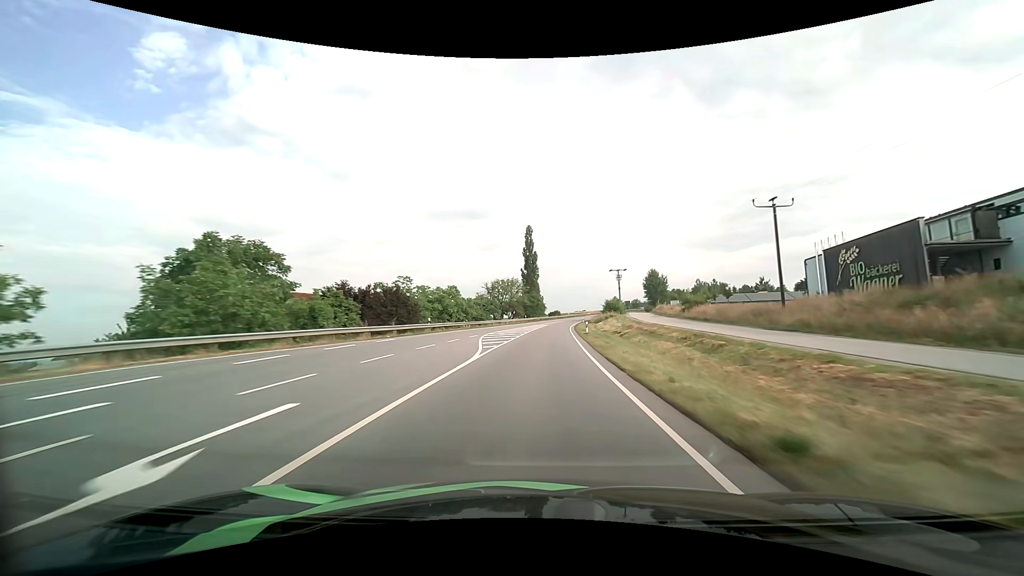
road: primary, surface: asphalt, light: Day
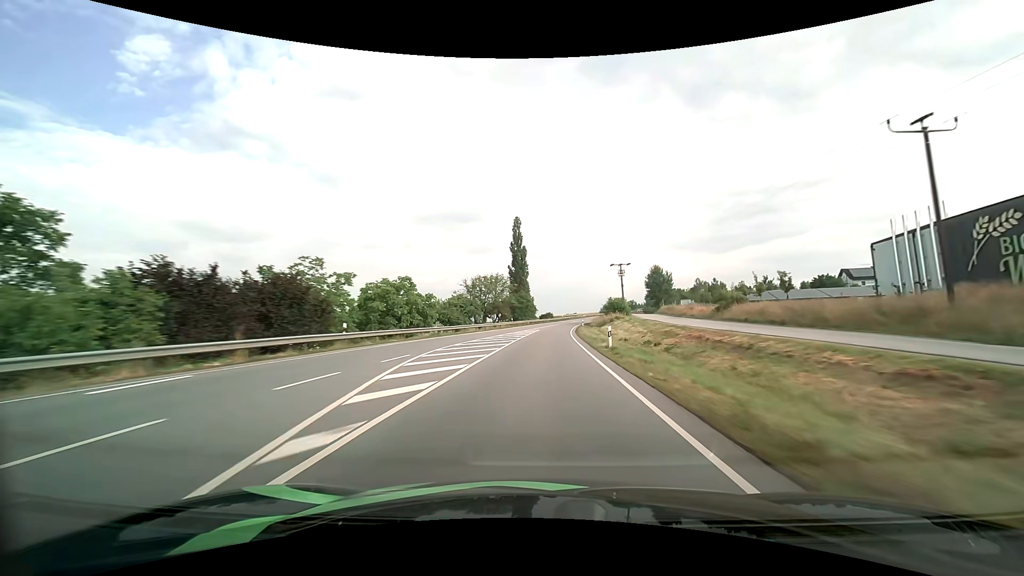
(+0.2, +16.9) m; +1°
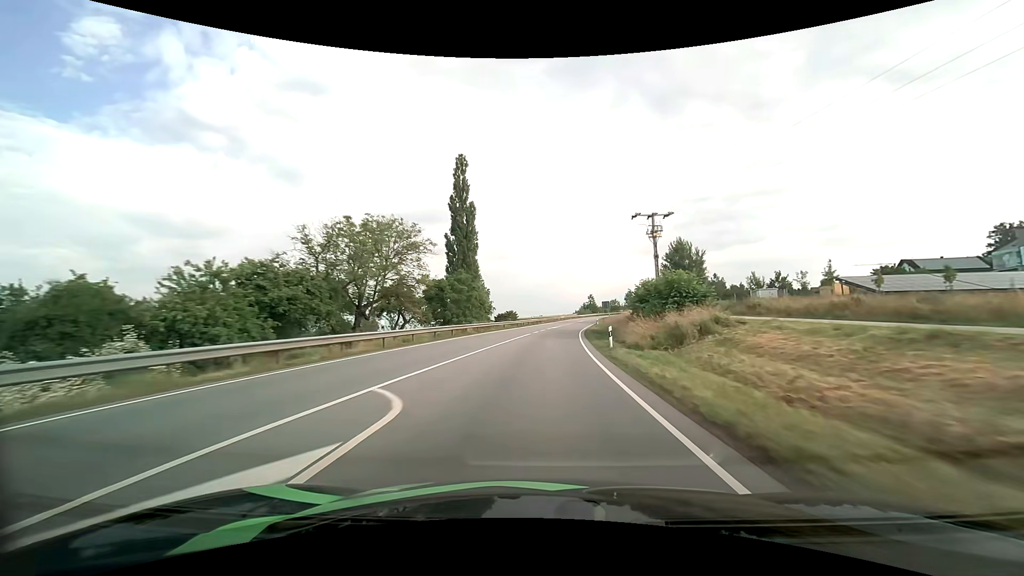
(+1.5, +50.4) m; +4°
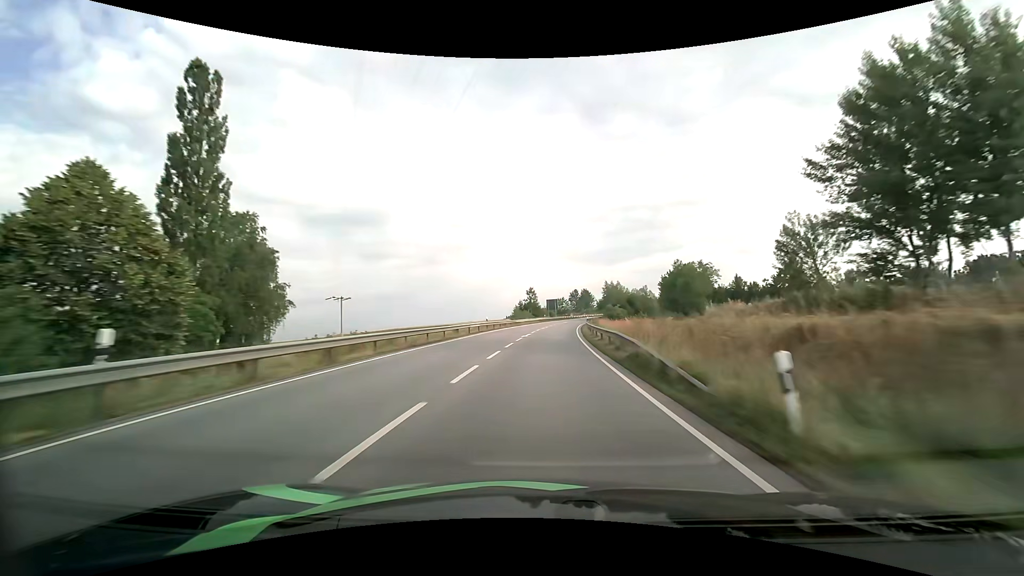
(+4.7, +66.2) m; +8°
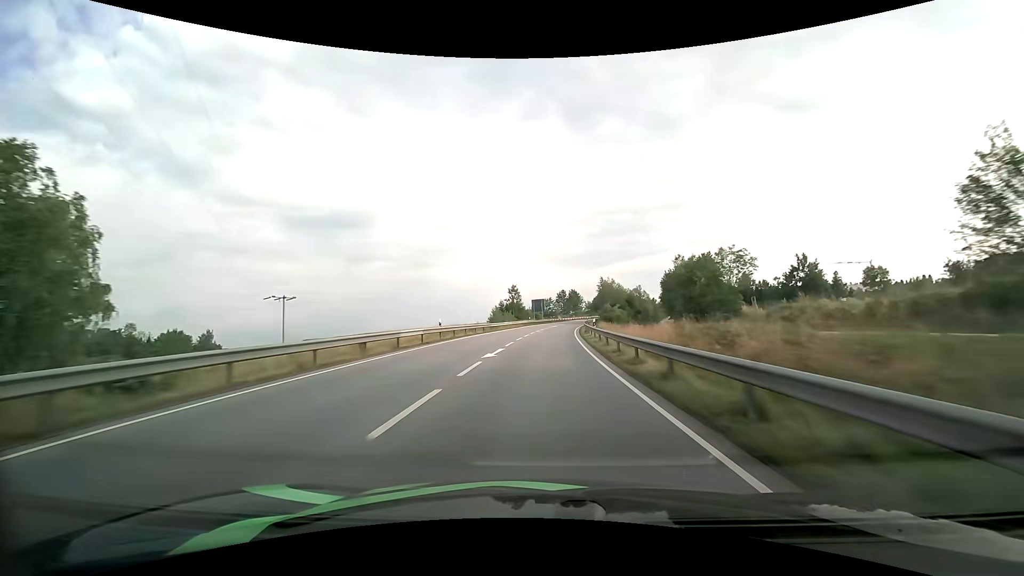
(+0.2, +16.6) m; +2°
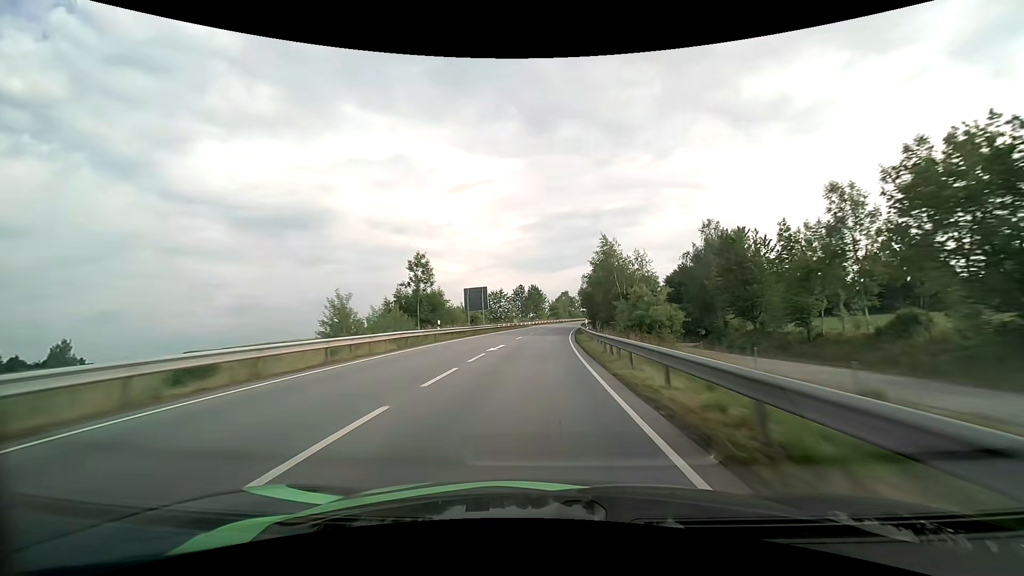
(+2.2, +49.7) m; +5°
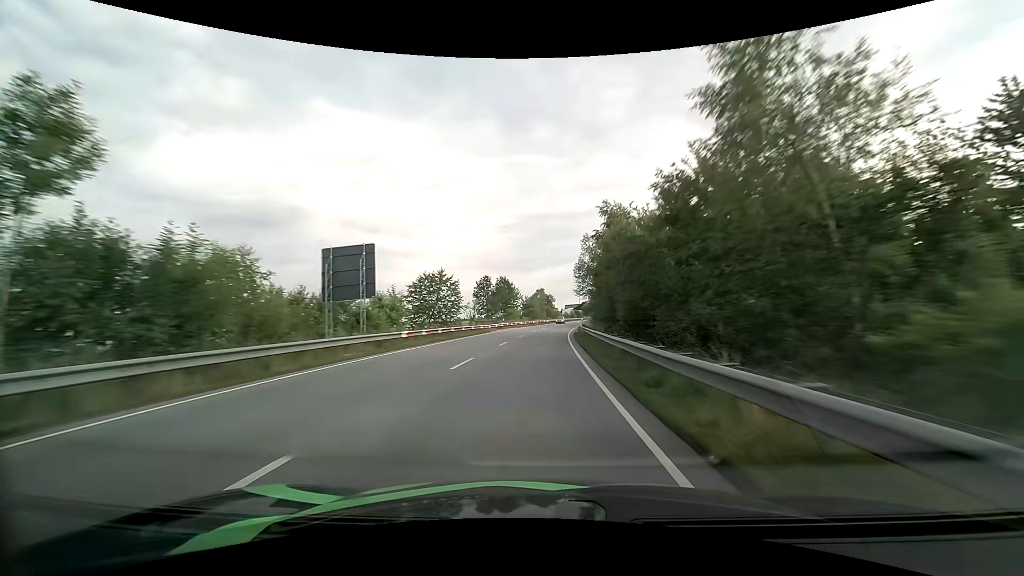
(+0.9, +33.2) m; +3°
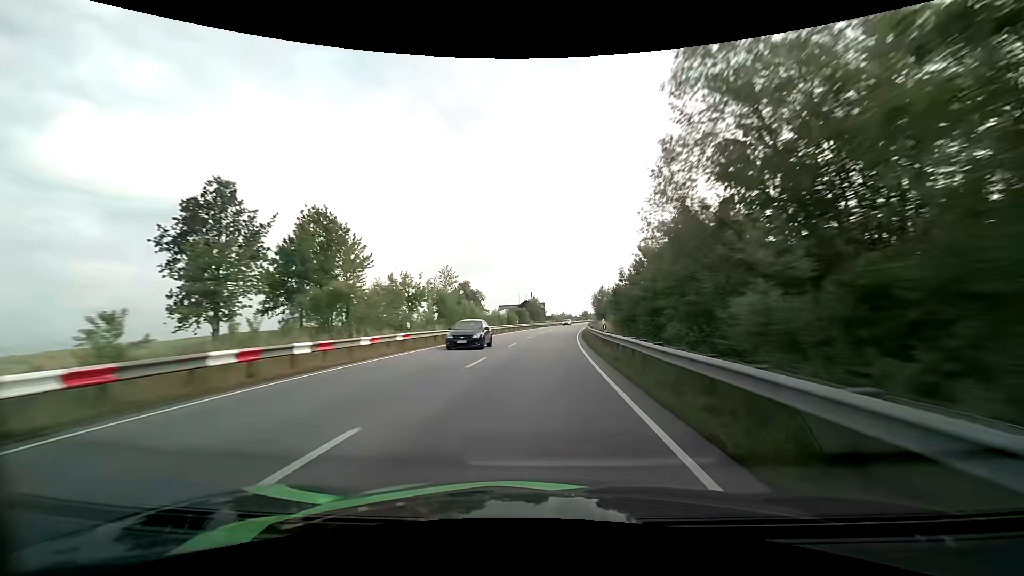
(+5.4, +82.7) m; +7°
(0, +10) (0, +20) (+1, +30) (+2, +40) (+2, +50) (+3, +60) (+4, +70) (+6, +80) (+7, +90) (+8, +100) m
